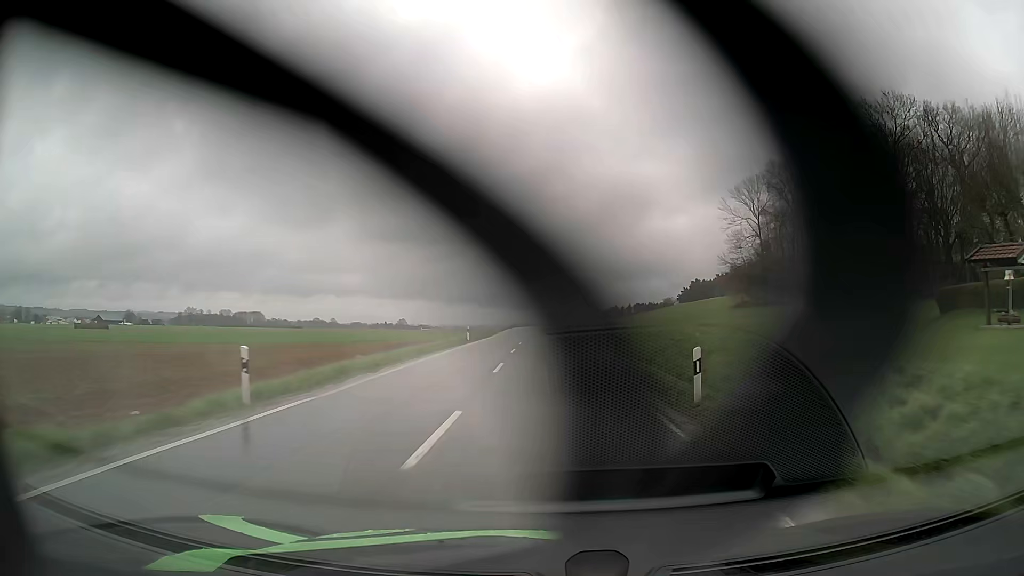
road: secondary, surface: asphalt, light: Day
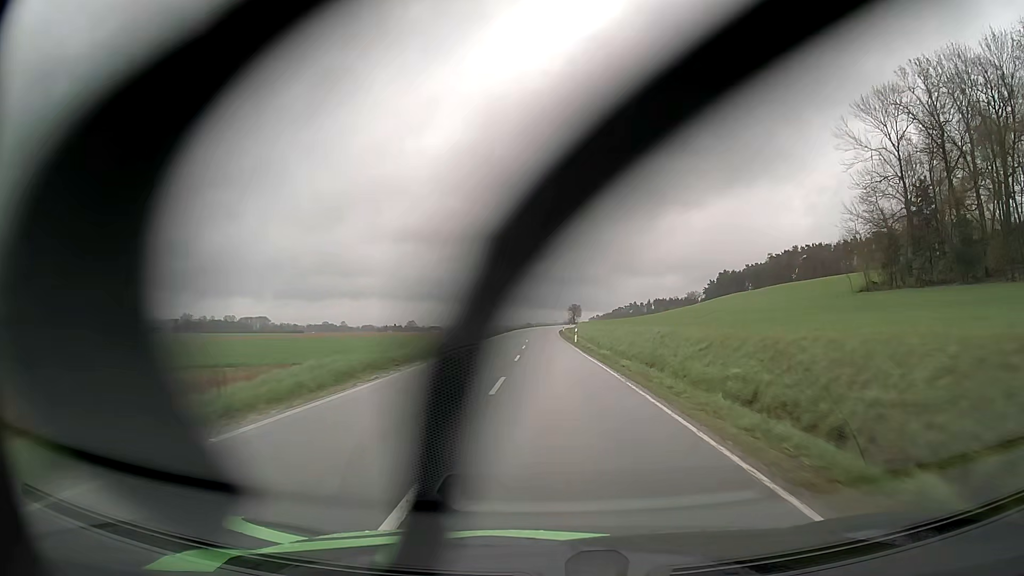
(-0.9, +50.9) m; -1°
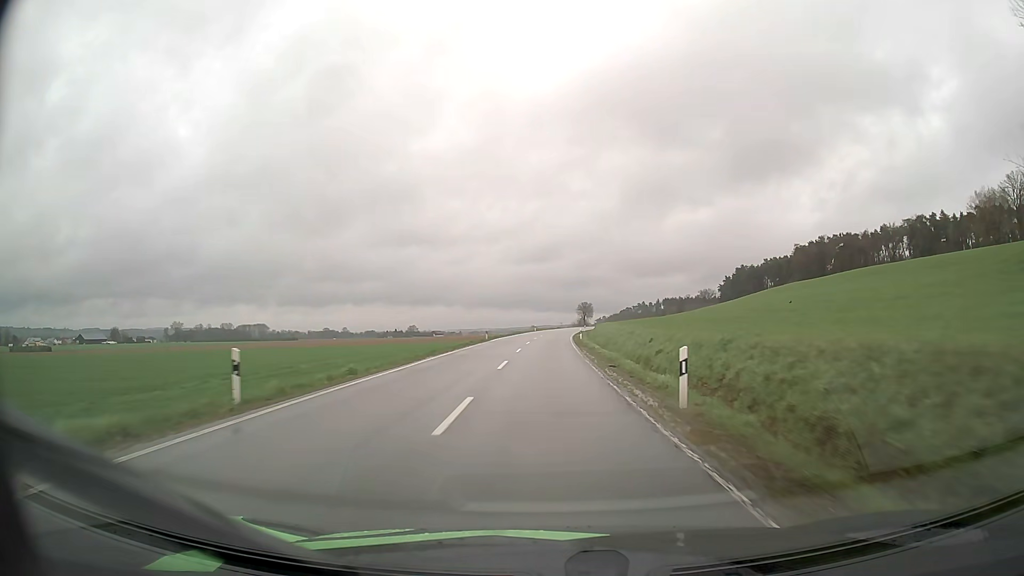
(0.0, +39.2) m; 0°
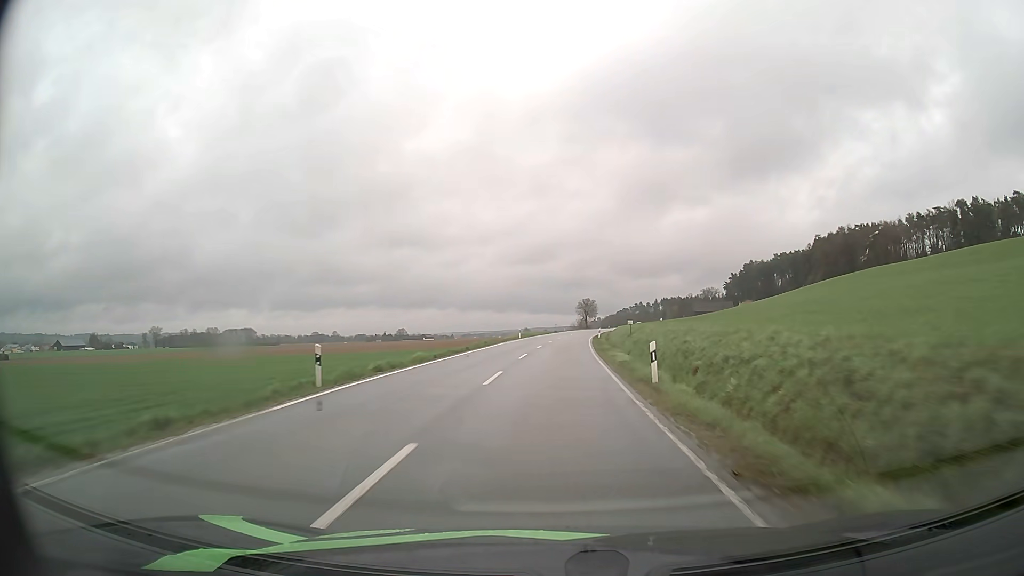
(+0.1, +39.3) m; 0°
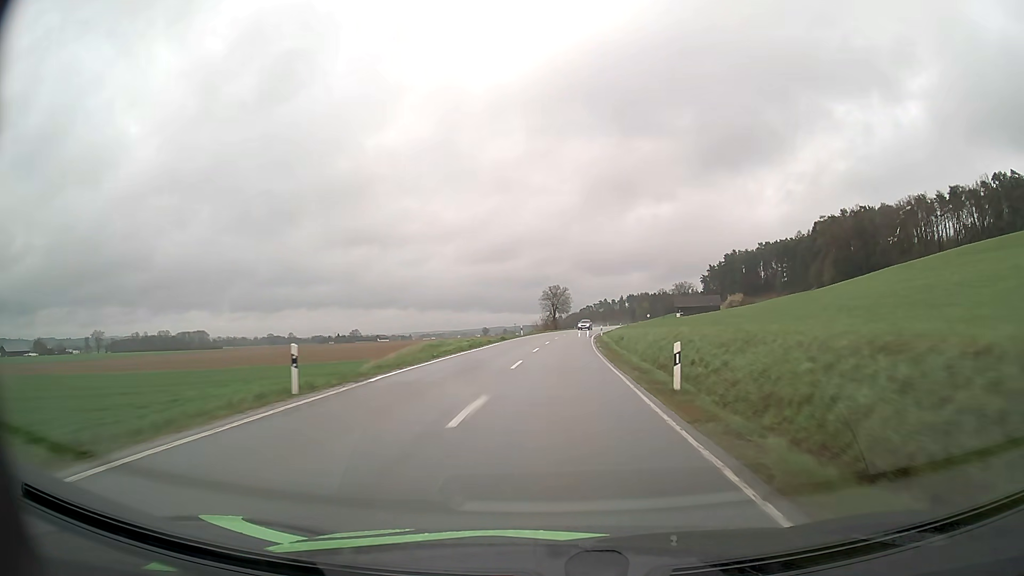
(+1.5, +51.5) m; +3°
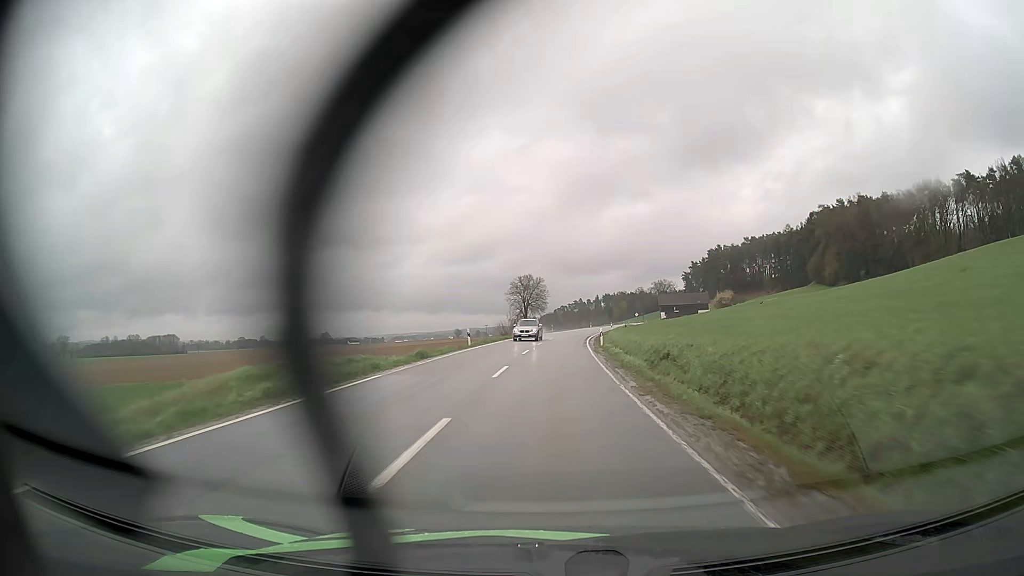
(+0.5, +25.6) m; +2°
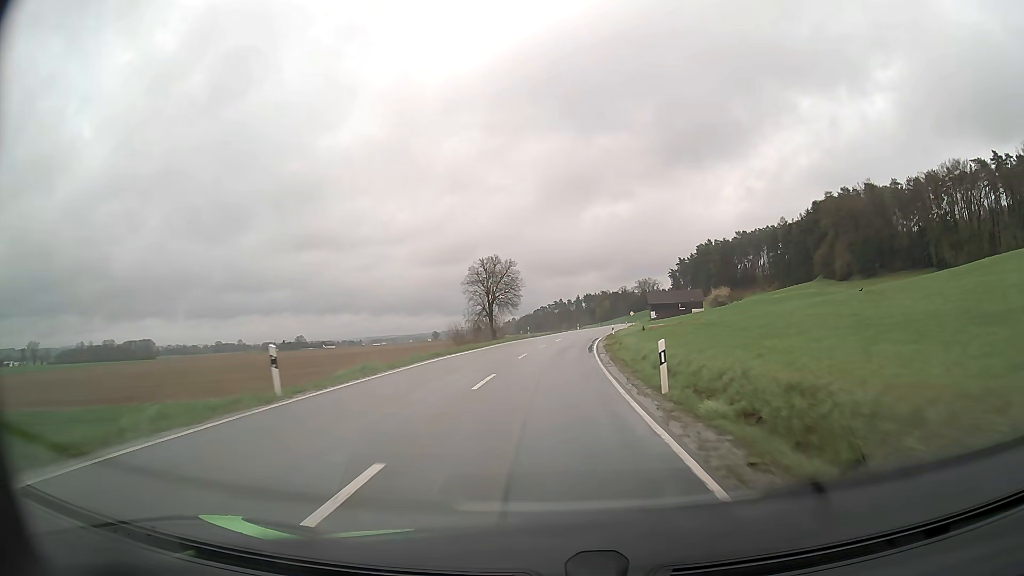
(+0.4, +26.0) m; +2°
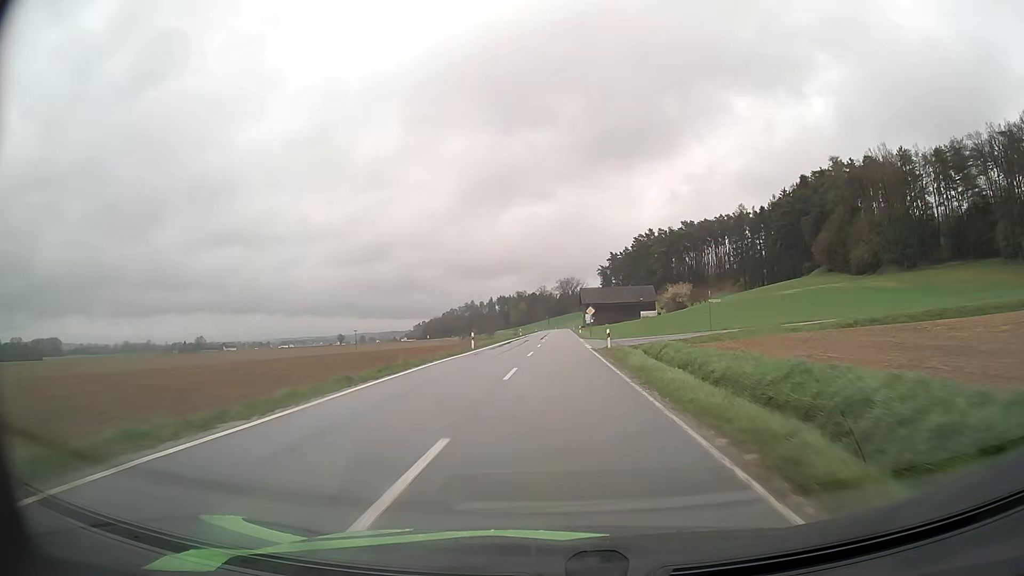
(+3.6, +65.9) m; +7°
(0, +10) (0, +20) (0, +30) (0, +40) (+1, +50) (+1, +60) (+1, +70) (+1, +80) (+1, +90) (+2, +100) m
